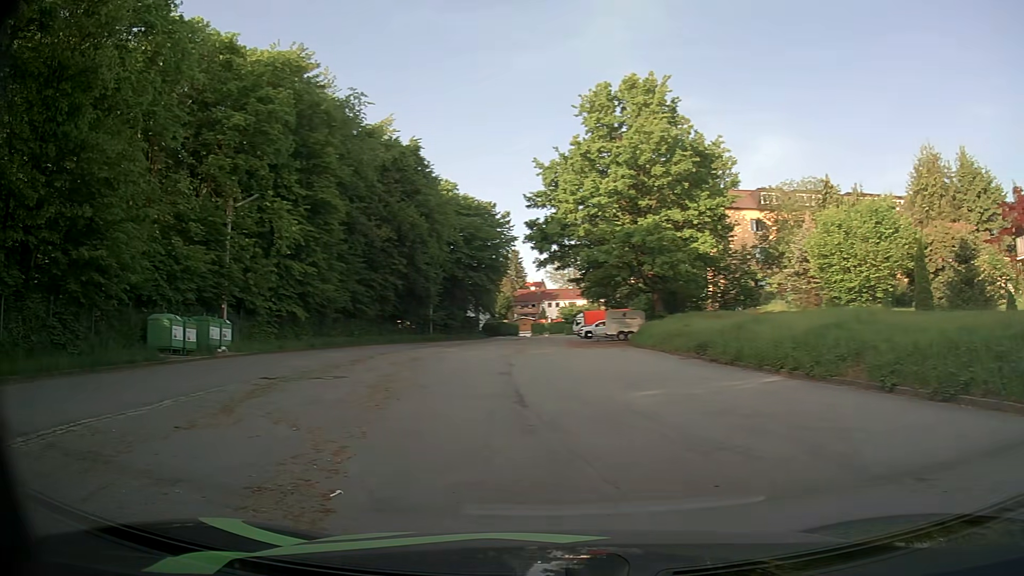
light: Day
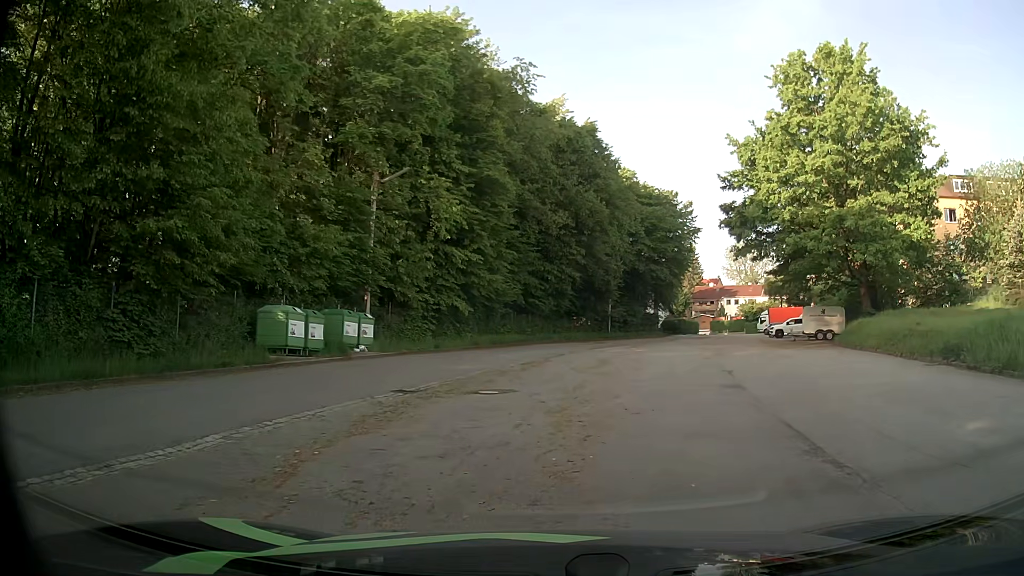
(-1.2, +5.4) m; -16°
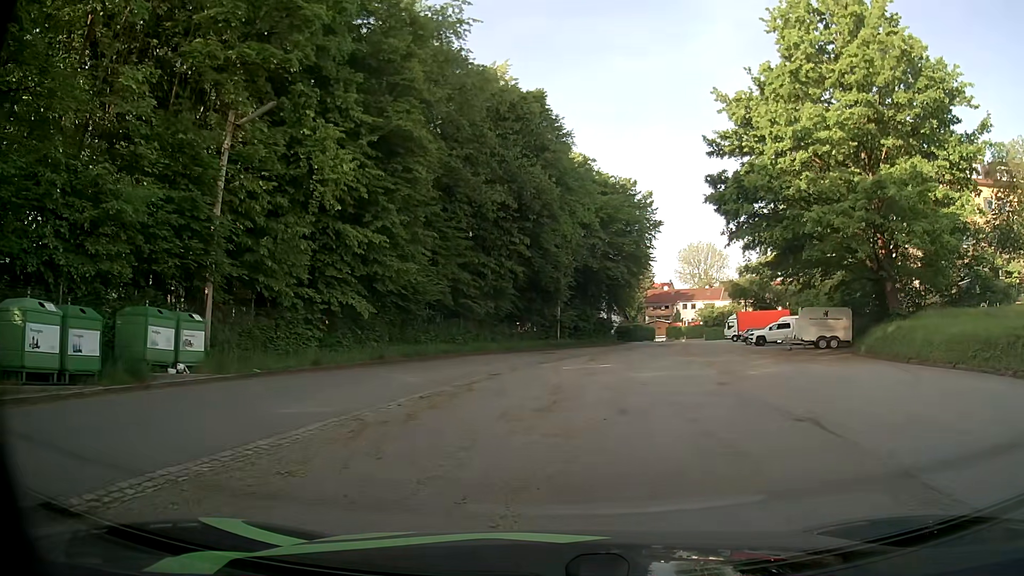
(+0.5, +10.0) m; +5°
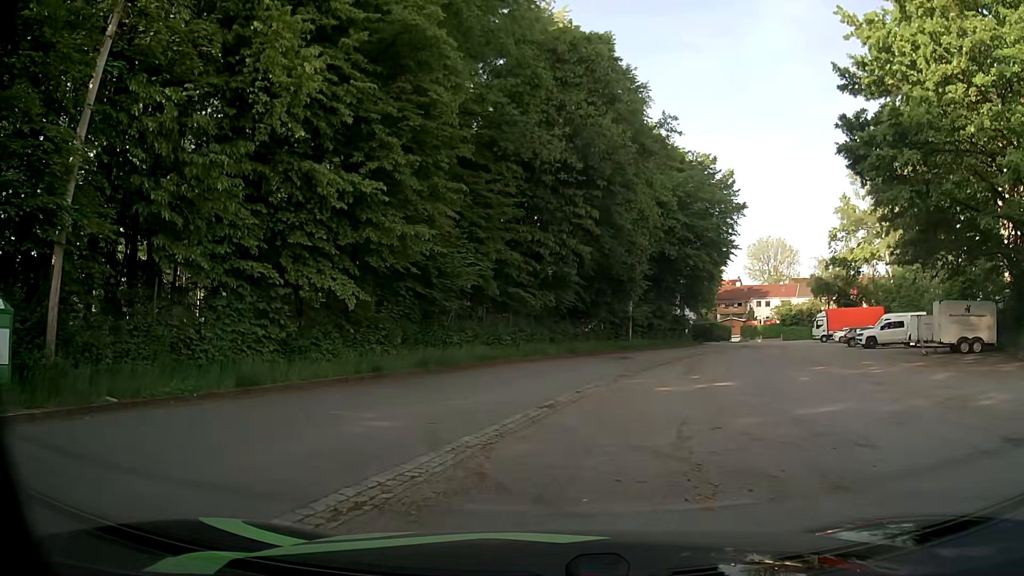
(-0.4, +9.3) m; -5°
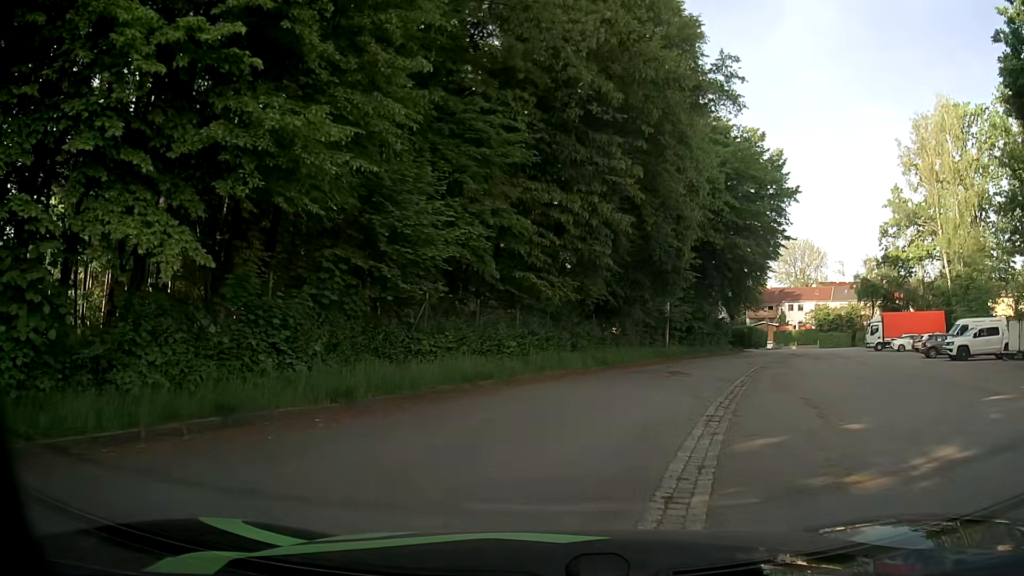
(-0.2, +9.4) m; -2°
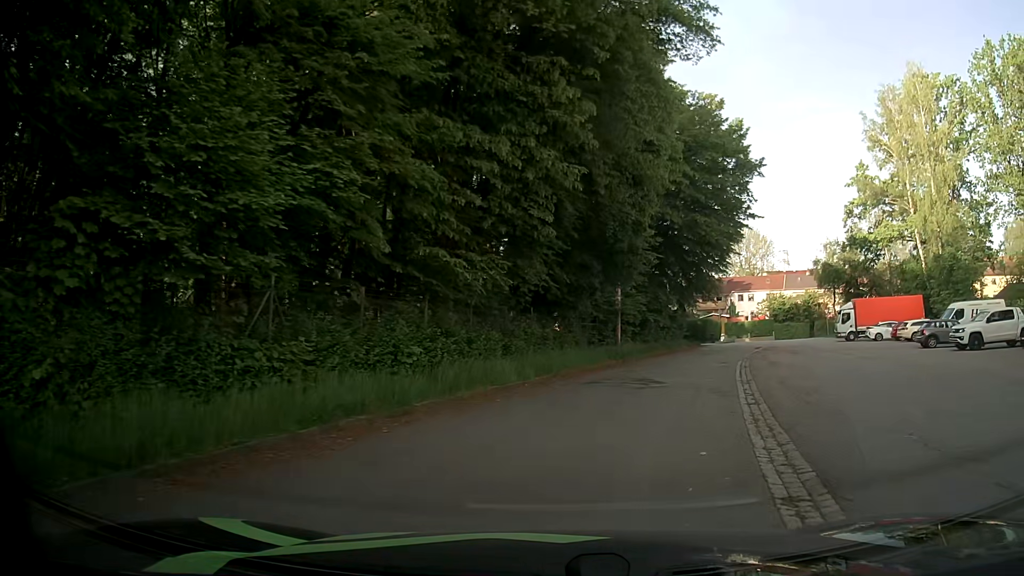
(+0.3, +6.4) m; +7°
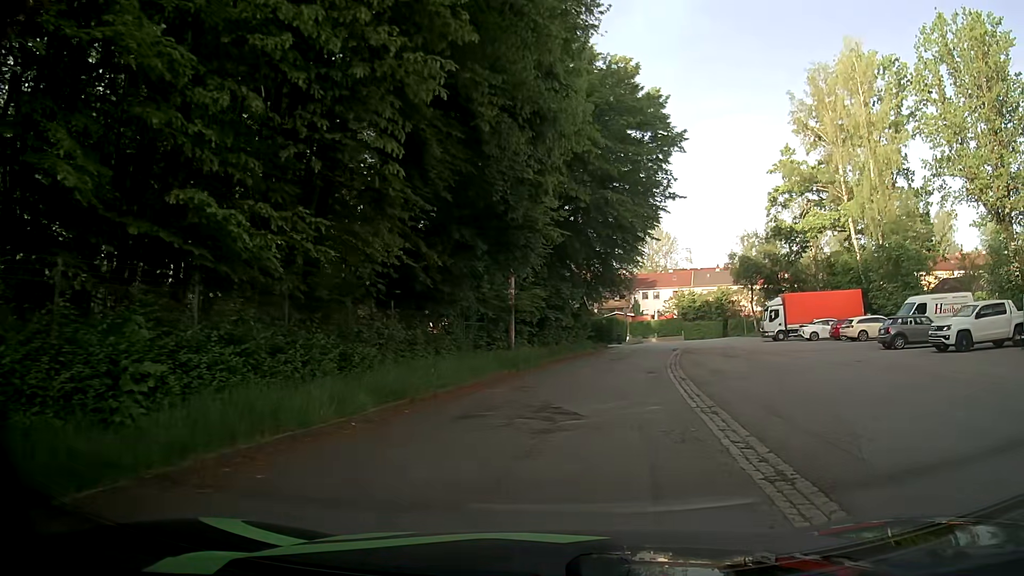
(+0.4, +6.7) m; +8°
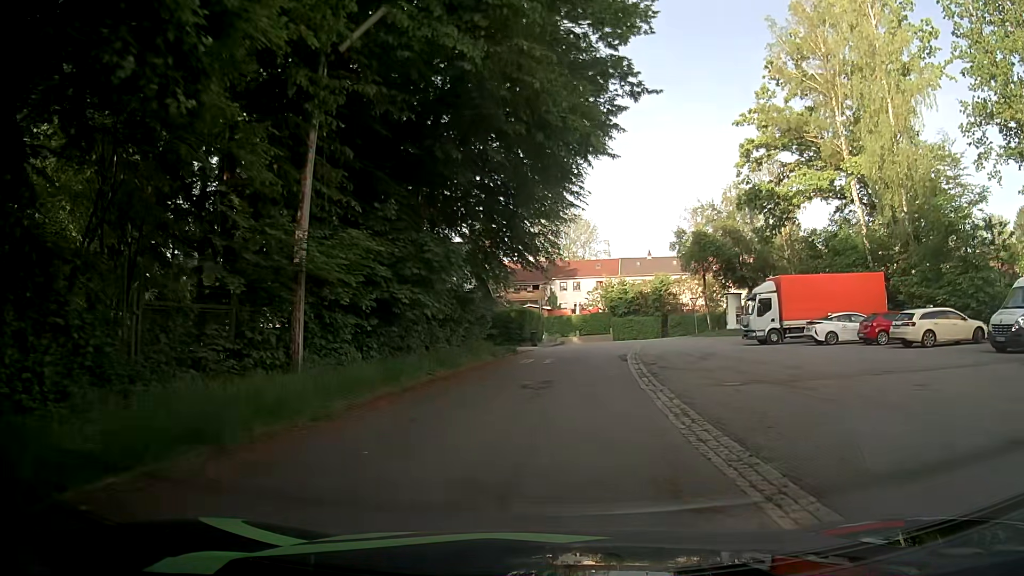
(+1.2, +16.7) m; +7°
